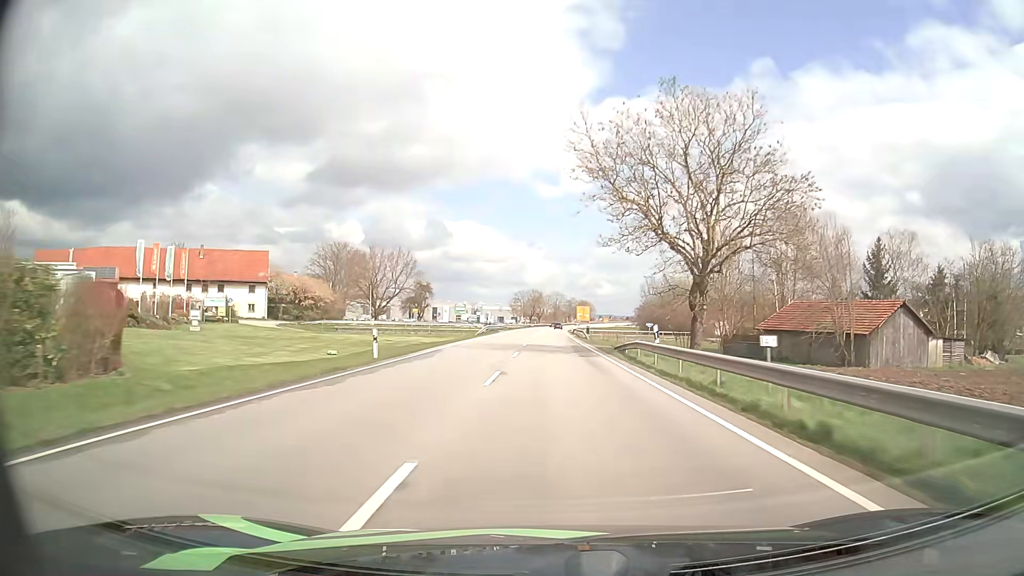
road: primary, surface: asphalt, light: Day
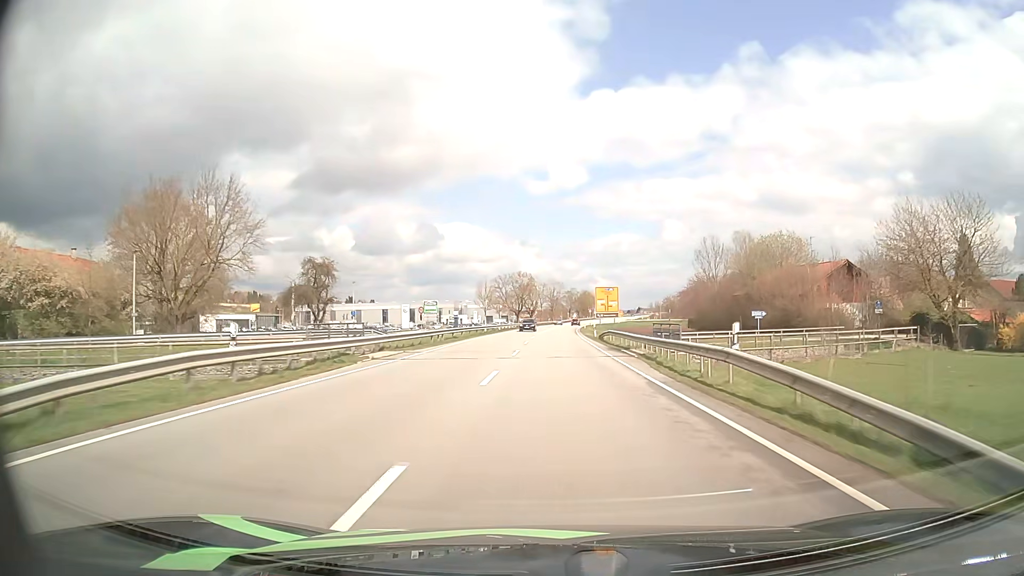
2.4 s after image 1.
(+0.1, +59.7) m; 0°
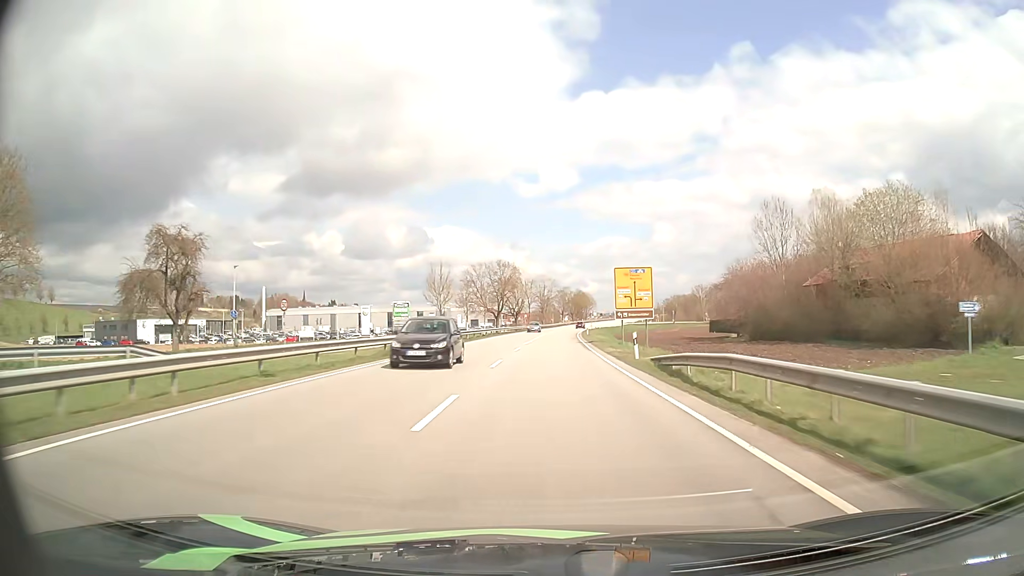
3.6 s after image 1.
(+0.2, +29.7) m; +1°
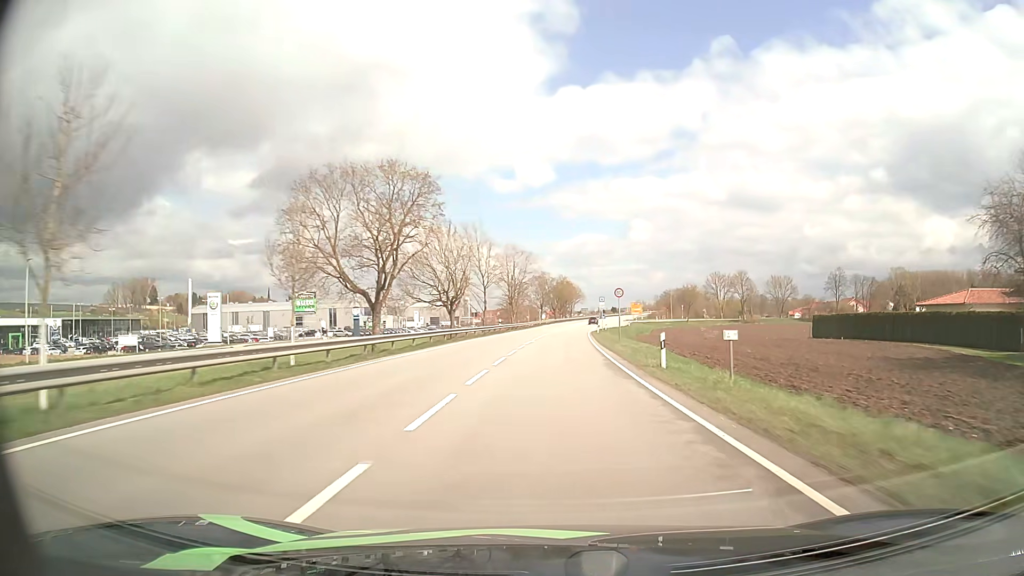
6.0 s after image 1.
(+0.4, +59.7) m; +2°
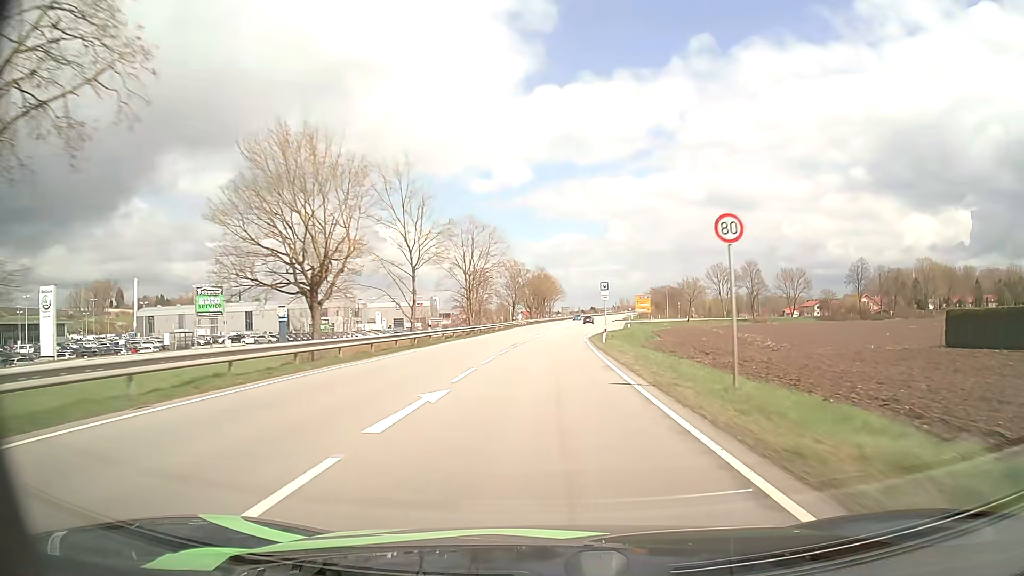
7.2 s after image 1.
(+0.6, +29.4) m; +2°
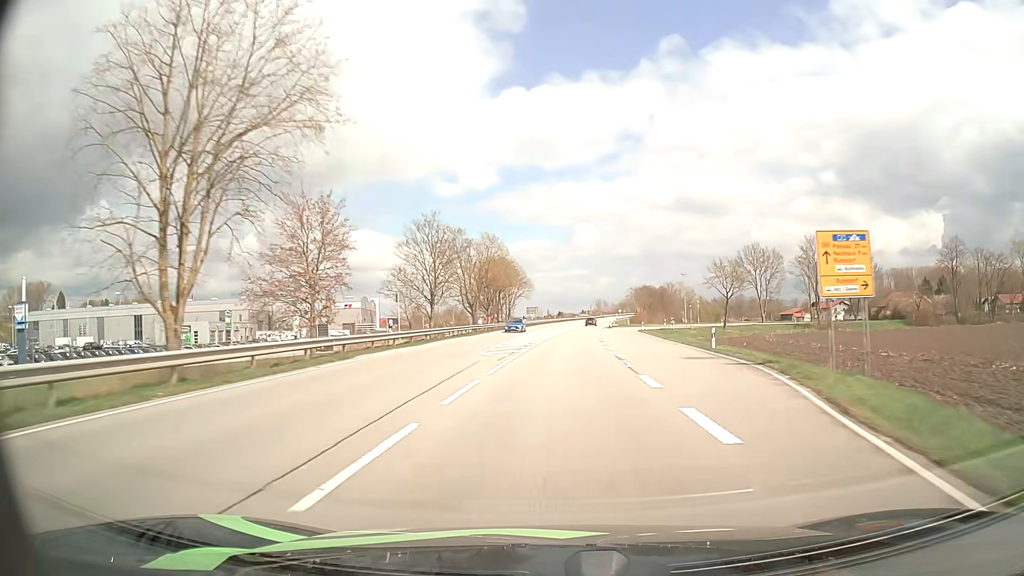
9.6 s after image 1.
(+1.3, +57.7) m; +3°
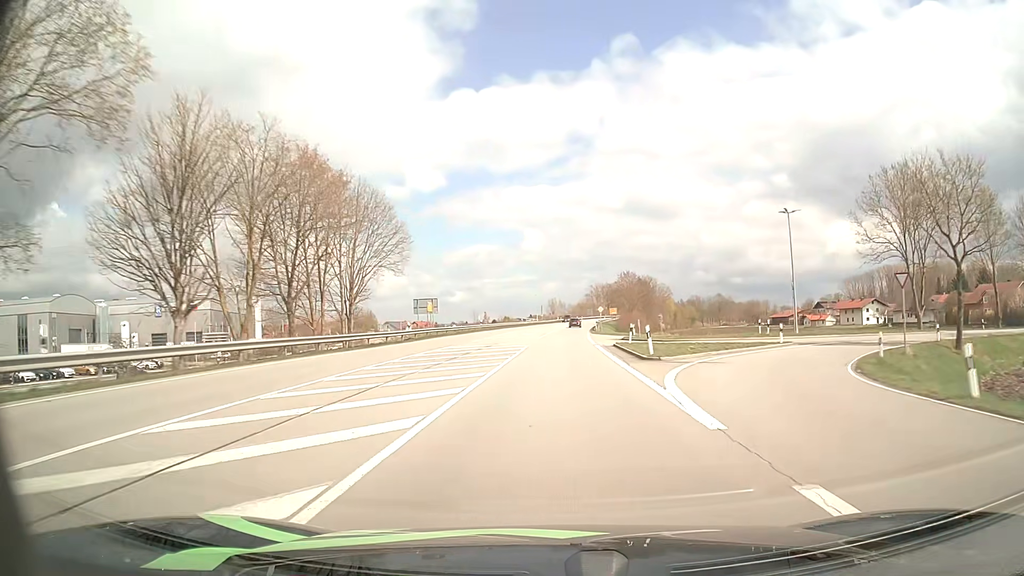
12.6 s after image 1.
(+3.3, +71.2) m; +4°
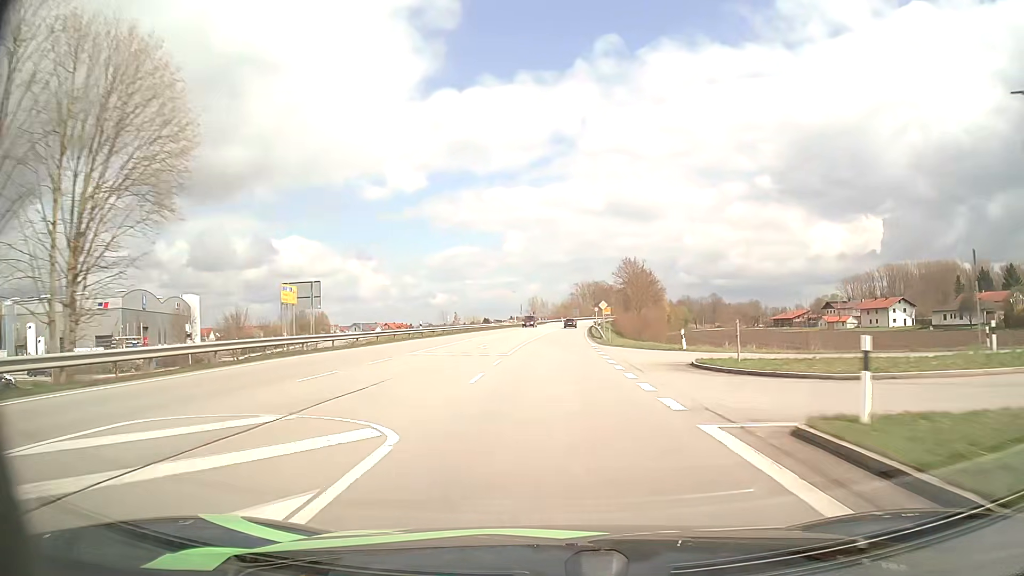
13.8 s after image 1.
(+0.4, +28.7) m; +1°
(0, +10) (0, +20) (0, +30) (+1, +40) (+1, +50) (+1, +60) (+2, +70) (+2, +80) (+3, +90) (+4, +100) m
